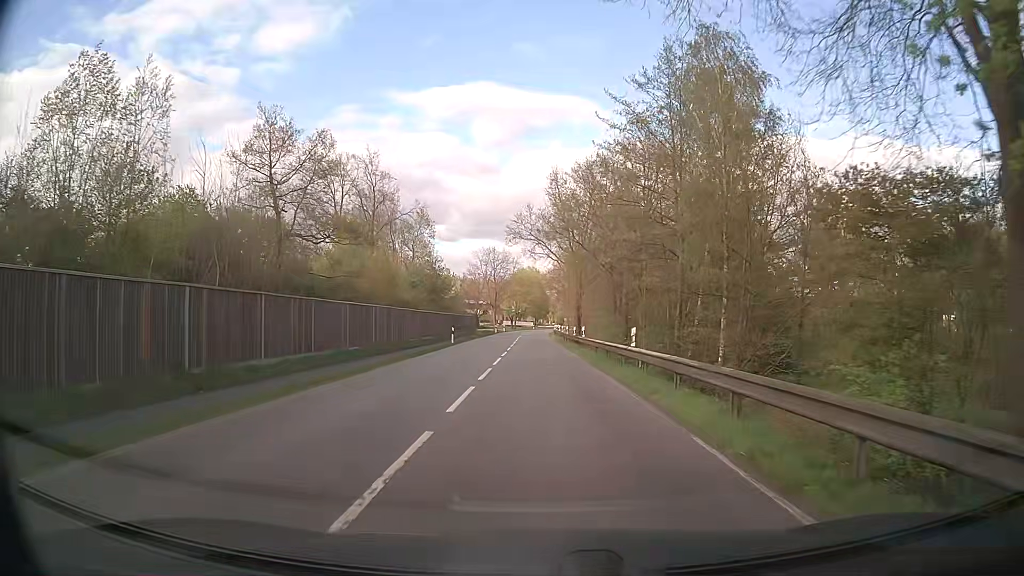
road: secondary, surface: asphalt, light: Day
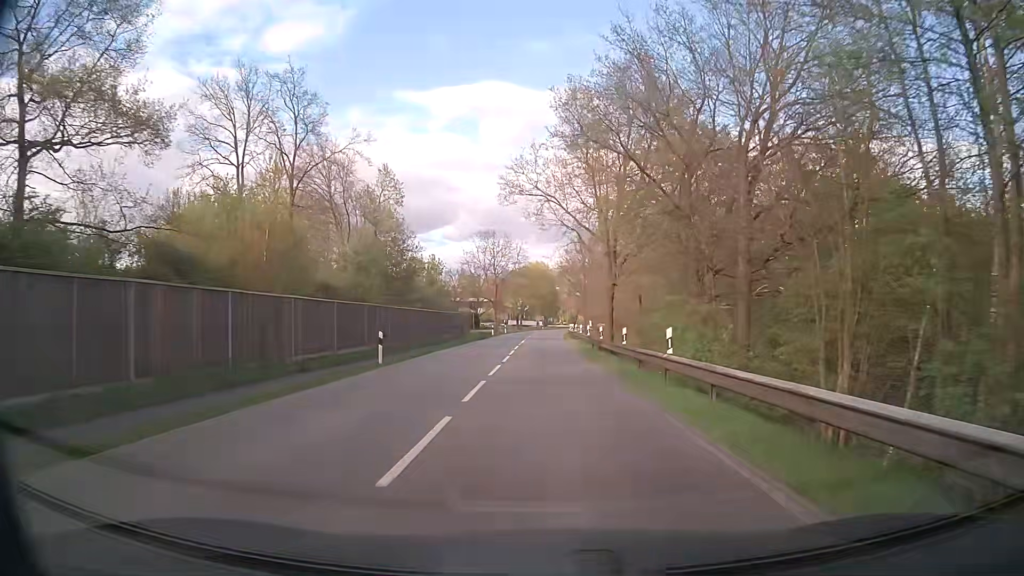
(-0.2, +22.8) m; -1°
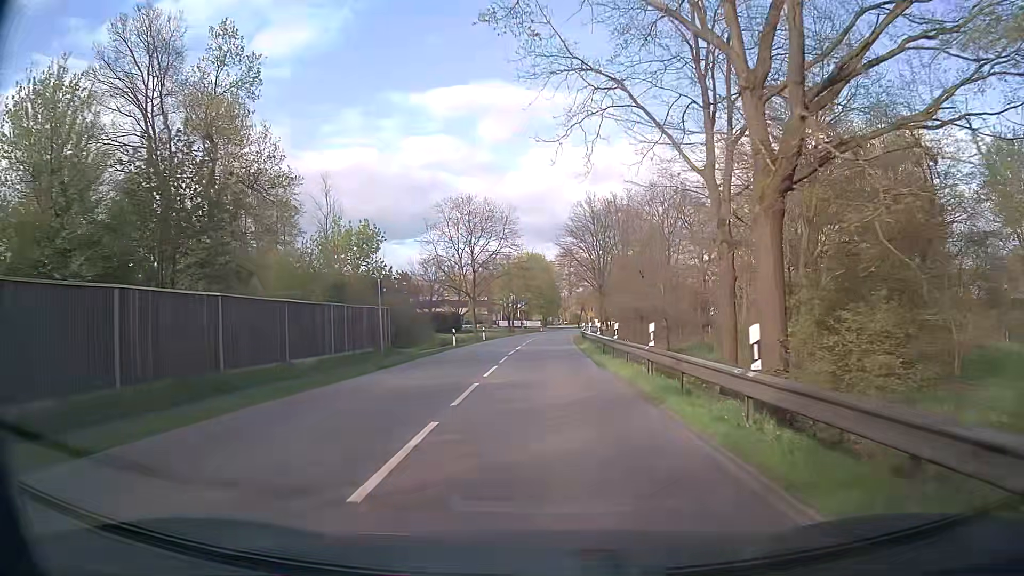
(-0.1, +30.5) m; 0°
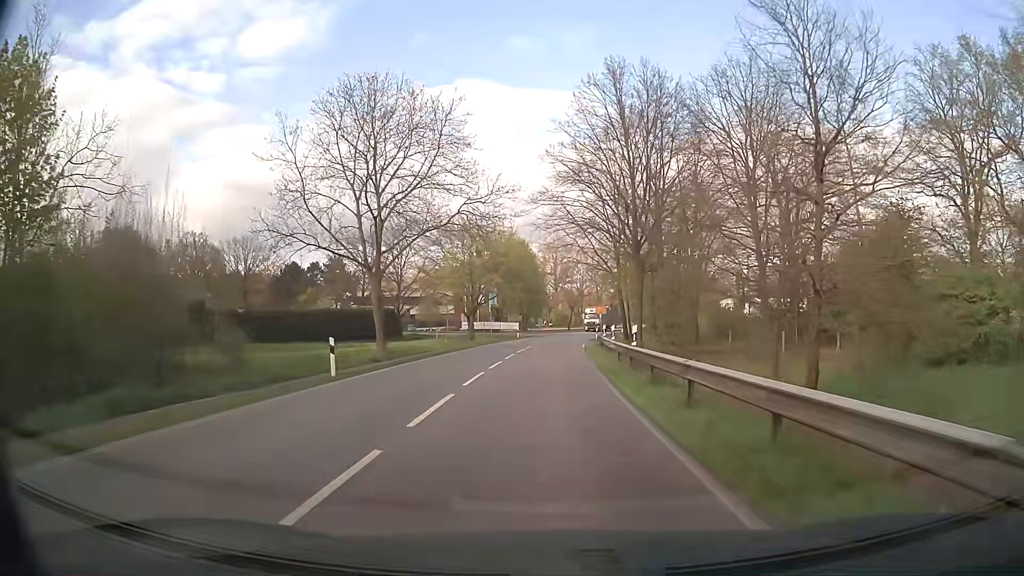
(+0.5, +38.1) m; +2°
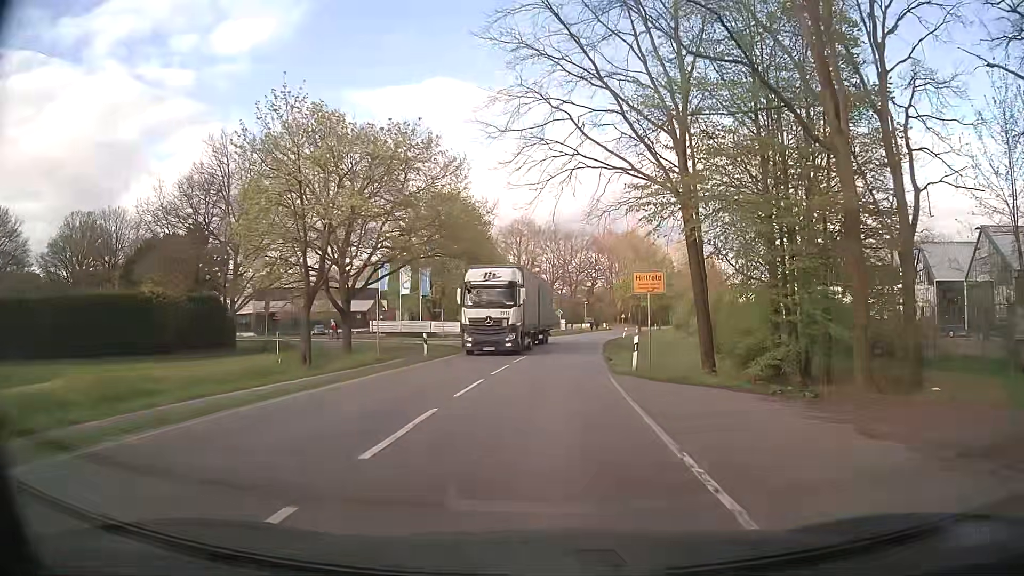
(+0.6, +38.1) m; +2°
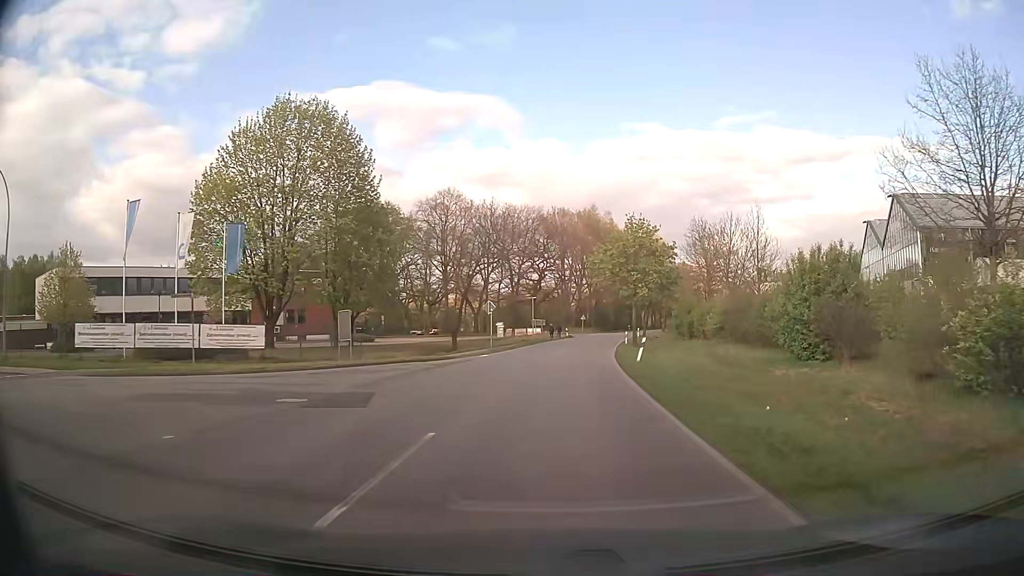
(+1.6, +38.0) m; +5°
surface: paved
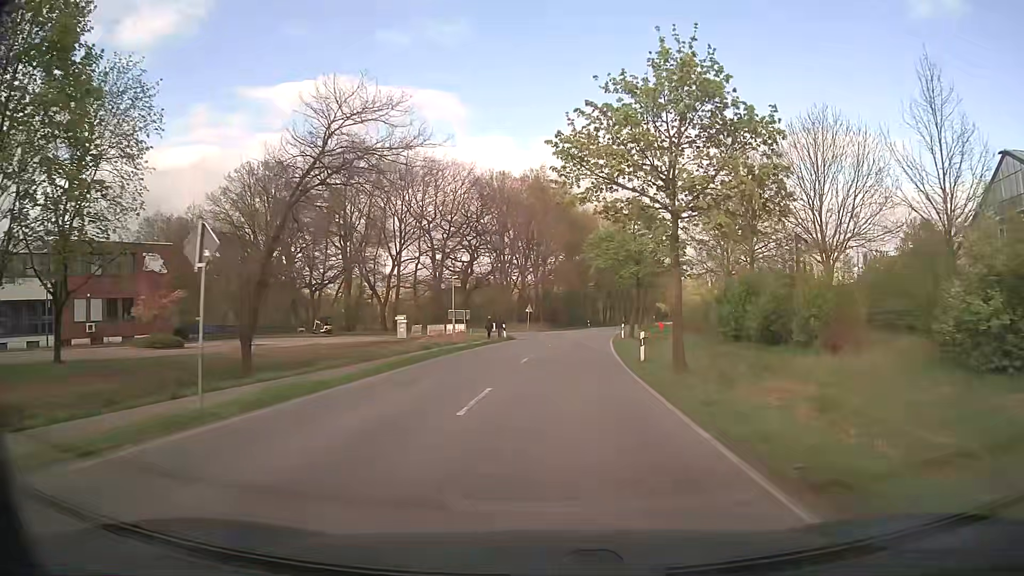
(+1.4, +30.4) m; +5°
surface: asphalt
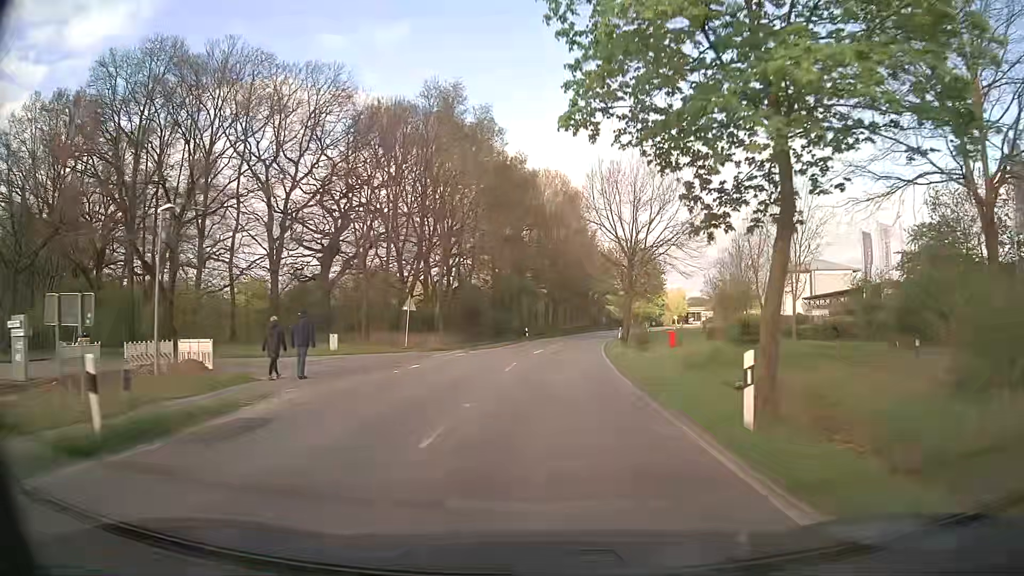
(+1.9, +38.1) m; +5°
(0, +10) (+1, +20) (+1, +30) (+2, +40) (+3, +50) (+5, +60) (+6, +70) (+8, +79) (+11, +89) (+13, +99) m
